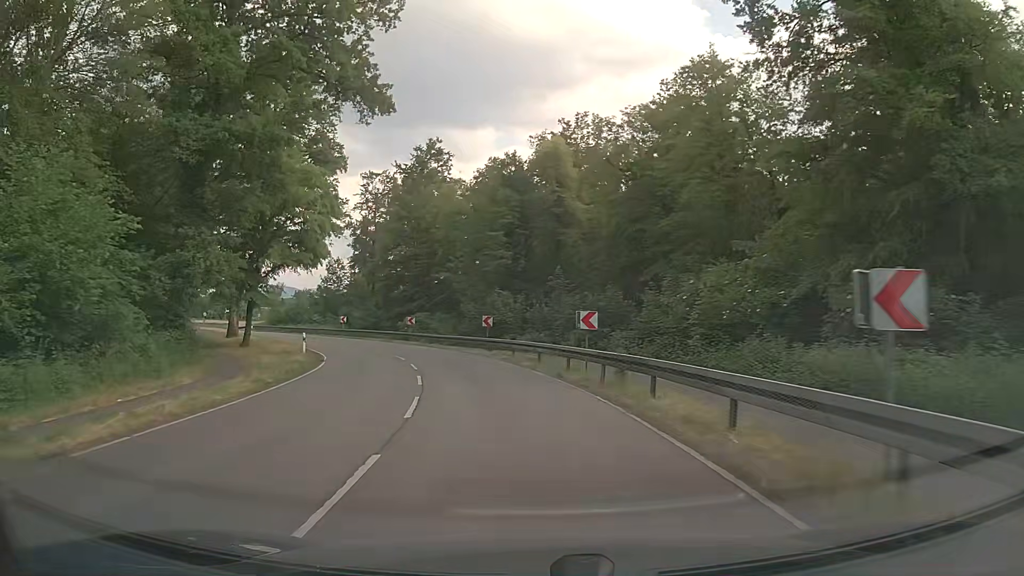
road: secondary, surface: asphalt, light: Day
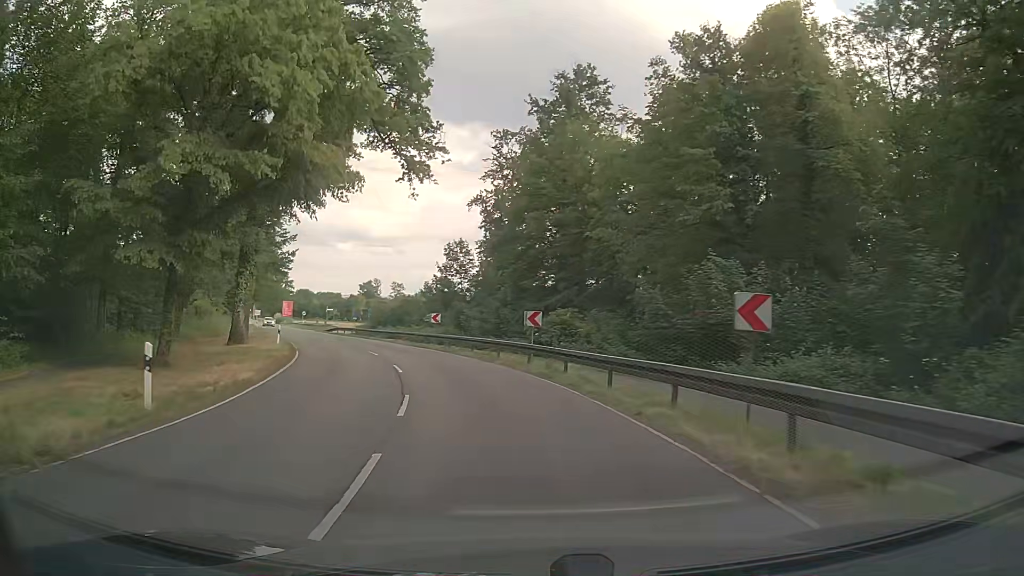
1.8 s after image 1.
(-2.9, +24.7) m; -14°
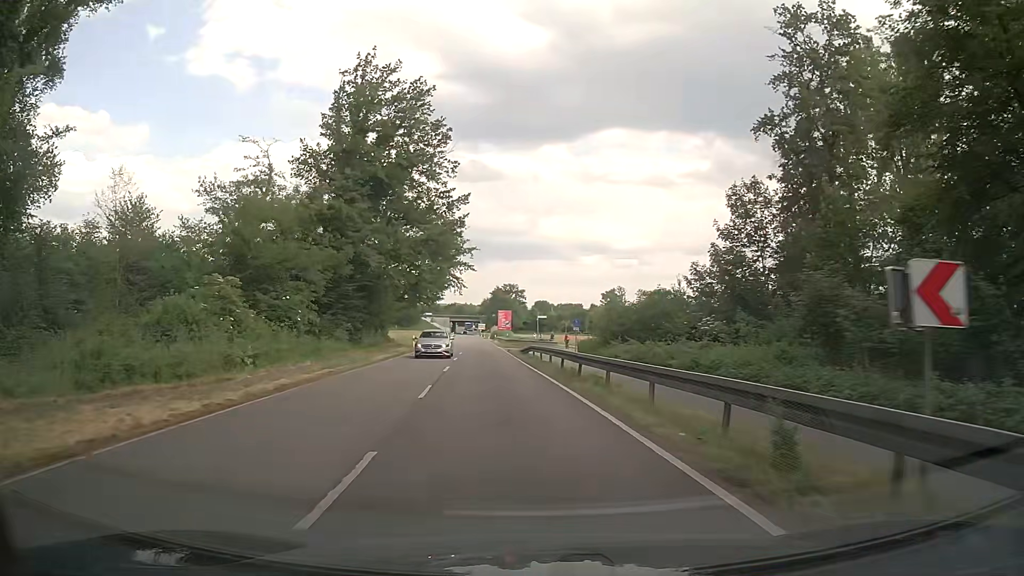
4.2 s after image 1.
(-6.2, +32.7) m; -21°
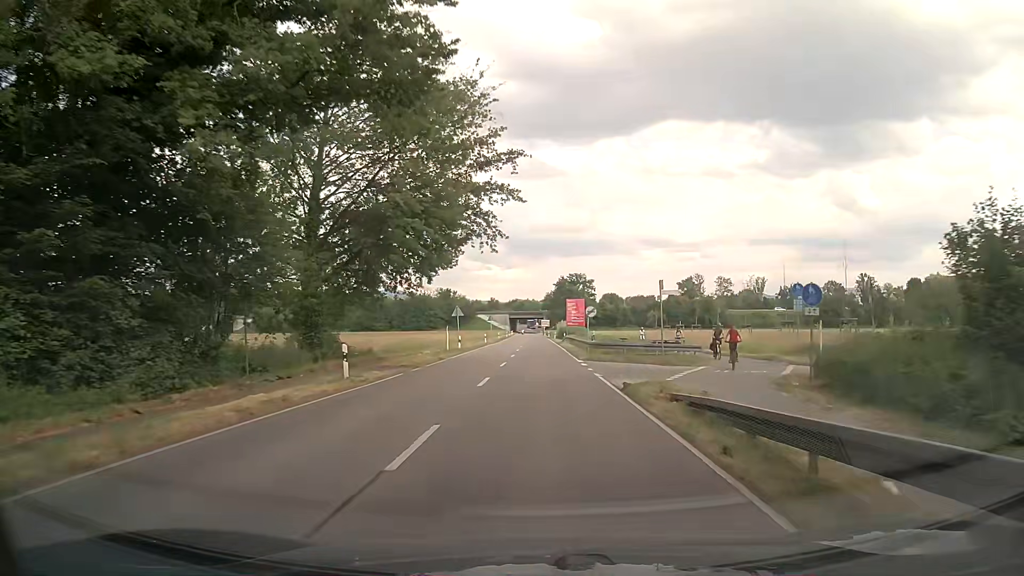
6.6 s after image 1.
(-2.0, +34.5) m; -5°
(0, +10) (0, +20) (0, +30) (0, +40) (+1, +50) (+1, +60) (+1, +70) (+1, +80) (+1, +90) (+1, +100) m
